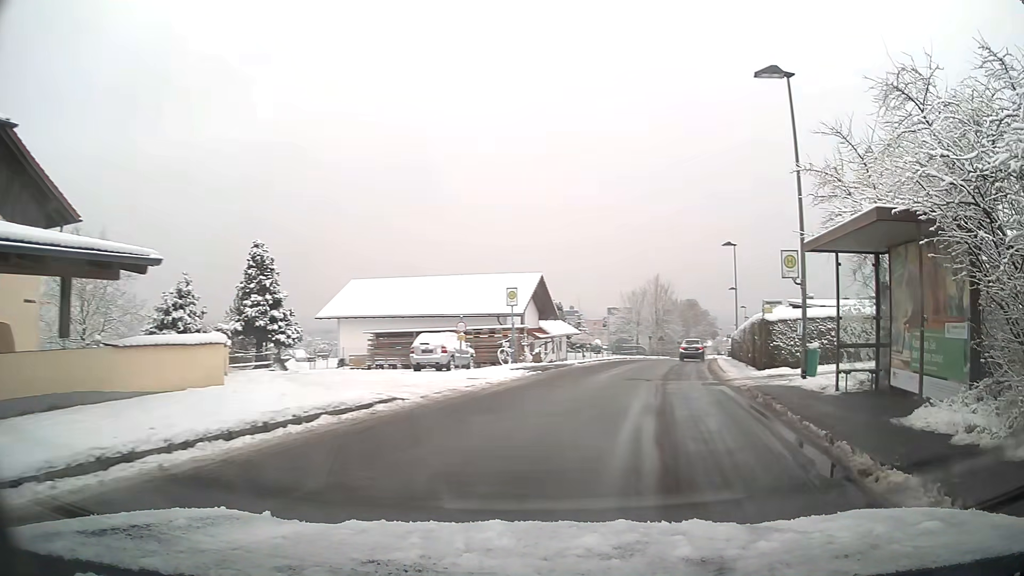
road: unclassified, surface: asphalt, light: Day
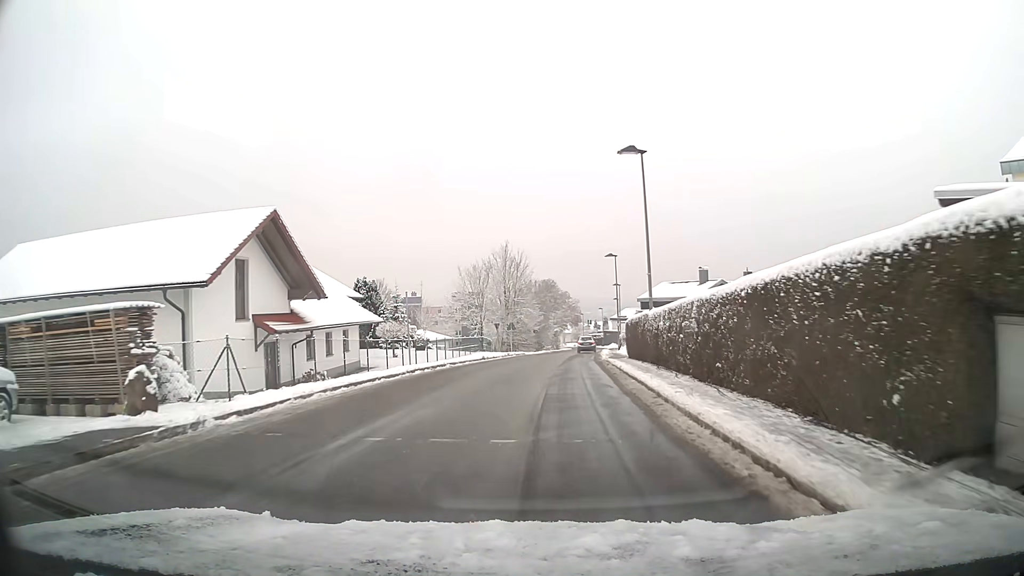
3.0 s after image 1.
(+3.2, +22.4) m; +10°
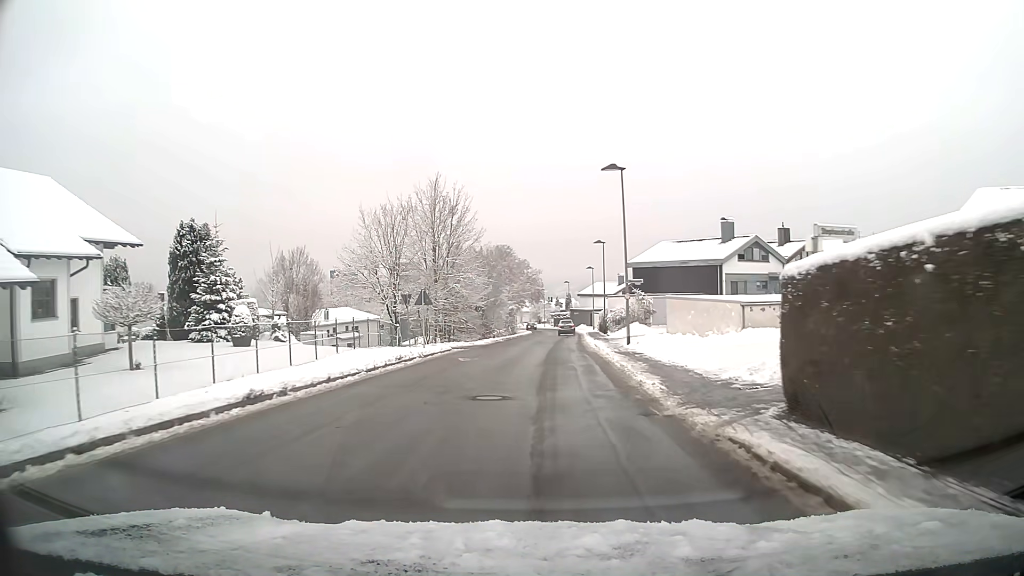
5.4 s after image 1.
(+0.8, +27.0) m; +3°
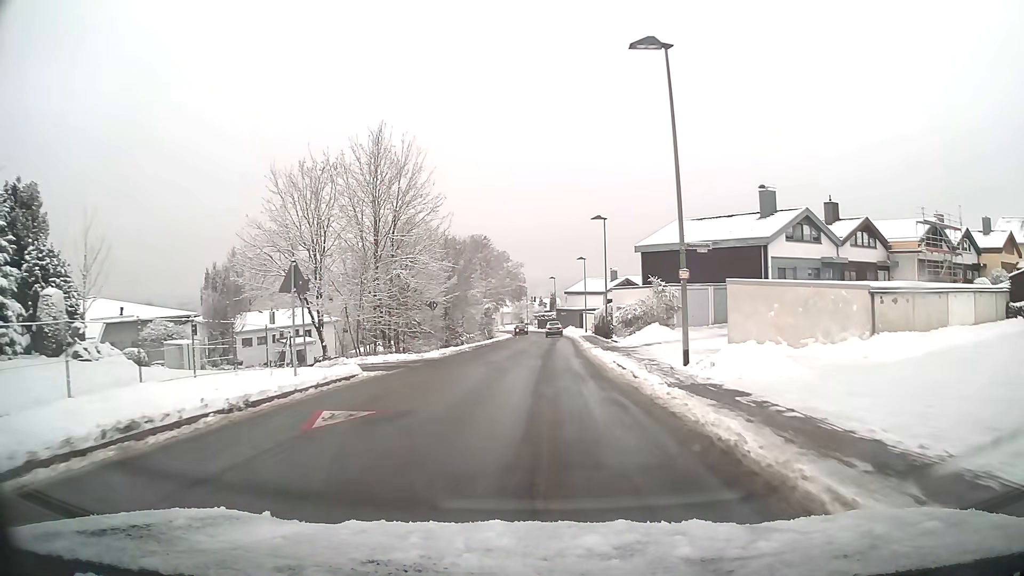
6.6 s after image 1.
(+0.2, +14.2) m; +1°
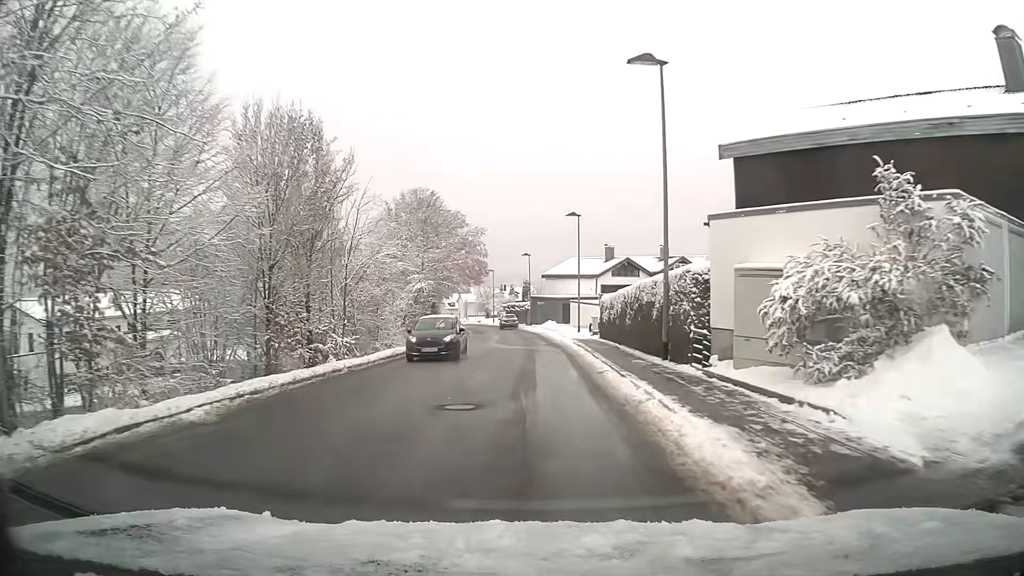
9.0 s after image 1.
(+0.6, +27.6) m; +2°
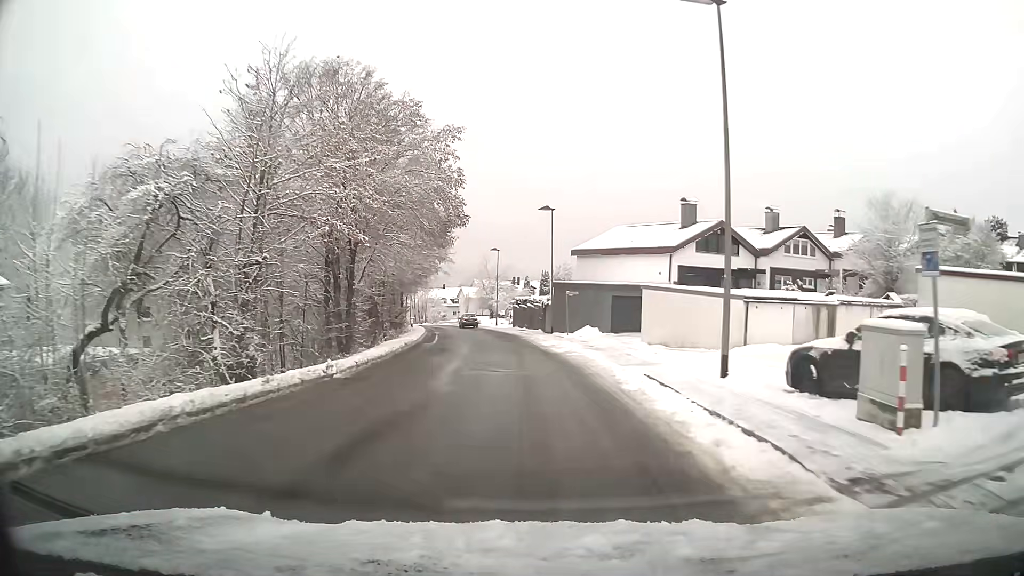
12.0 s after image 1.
(-0.3, +33.1) m; -2°
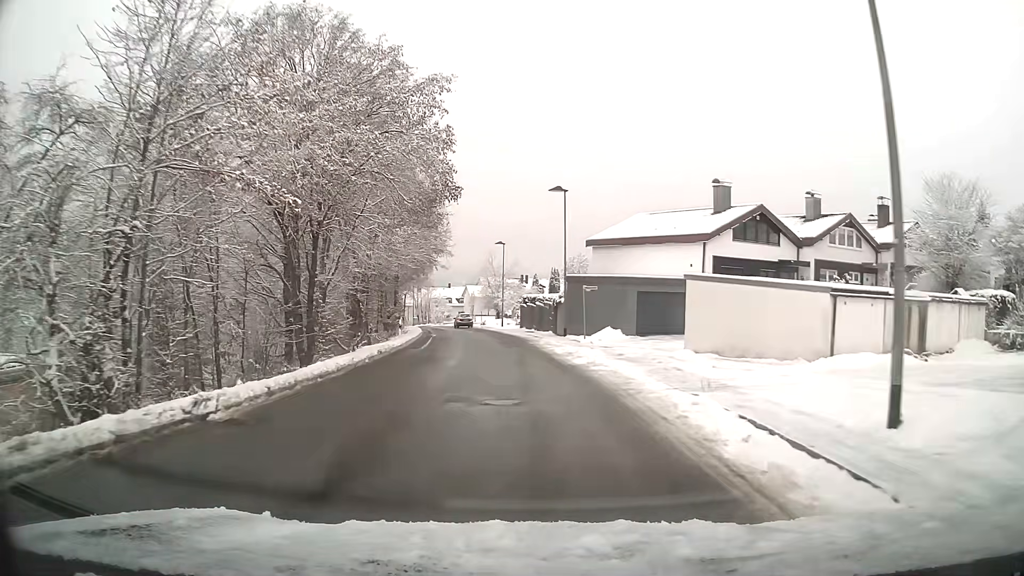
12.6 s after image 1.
(0.0, +6.5) m; -1°
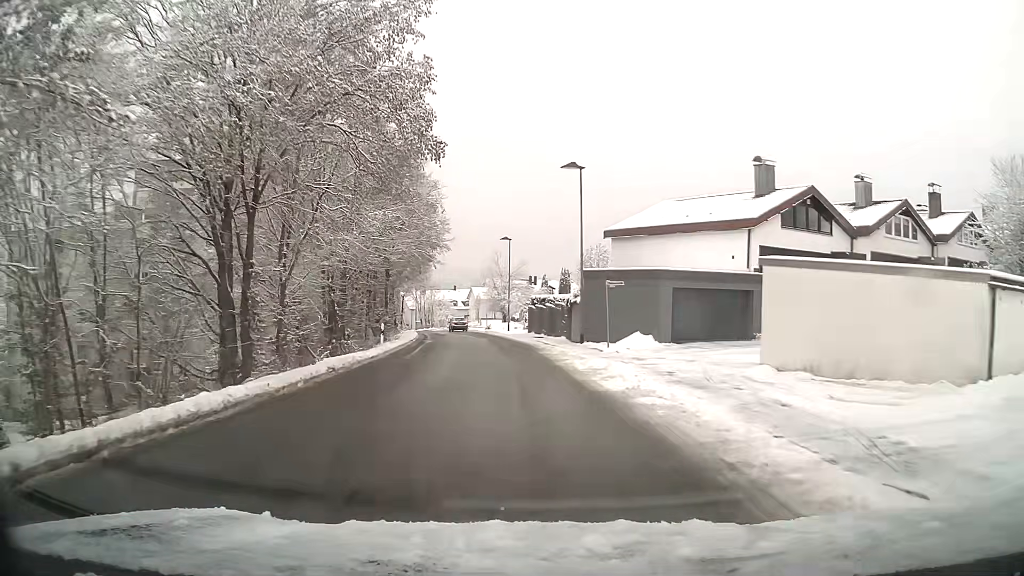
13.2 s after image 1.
(0.0, +6.4) m; -1°
(0, +10) (-1, +20) (-1, +30) (-2, +40) (-4, +50) (-5, +60) (-7, +69) (-10, +79) (-12, +89) (-16, +98) m
